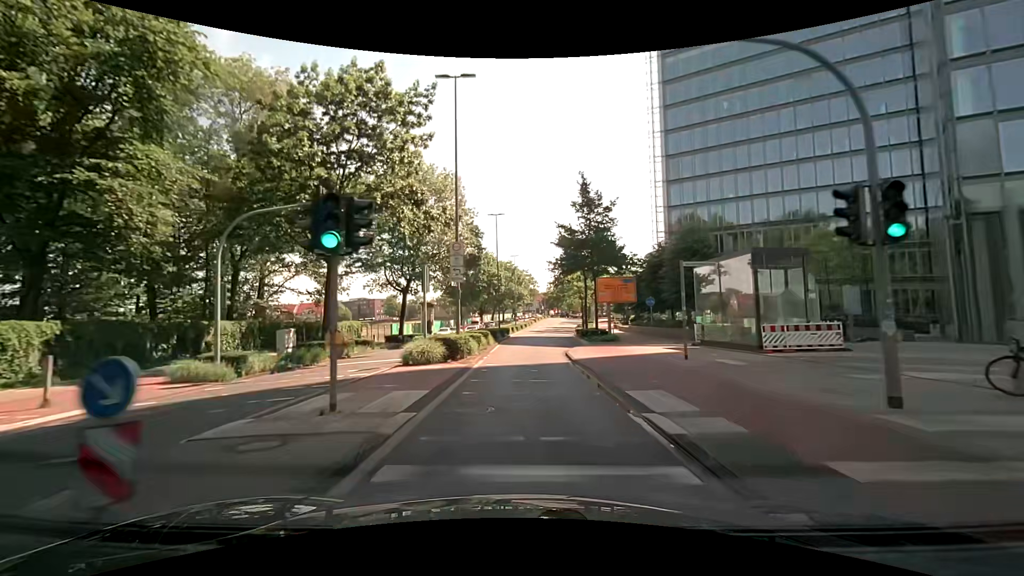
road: primary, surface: asphalt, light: Day
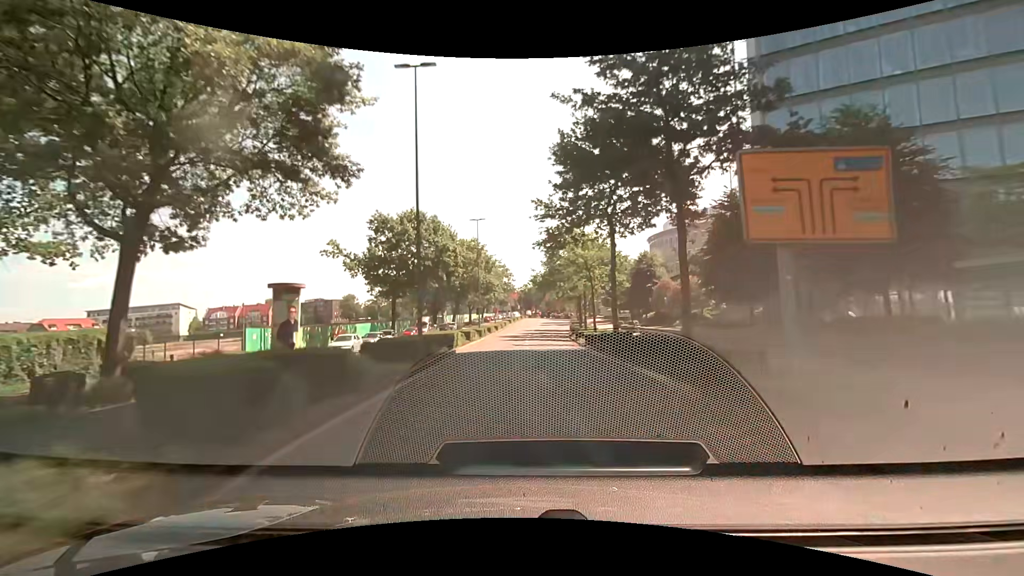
(+0.4, +29.3) m; +1°
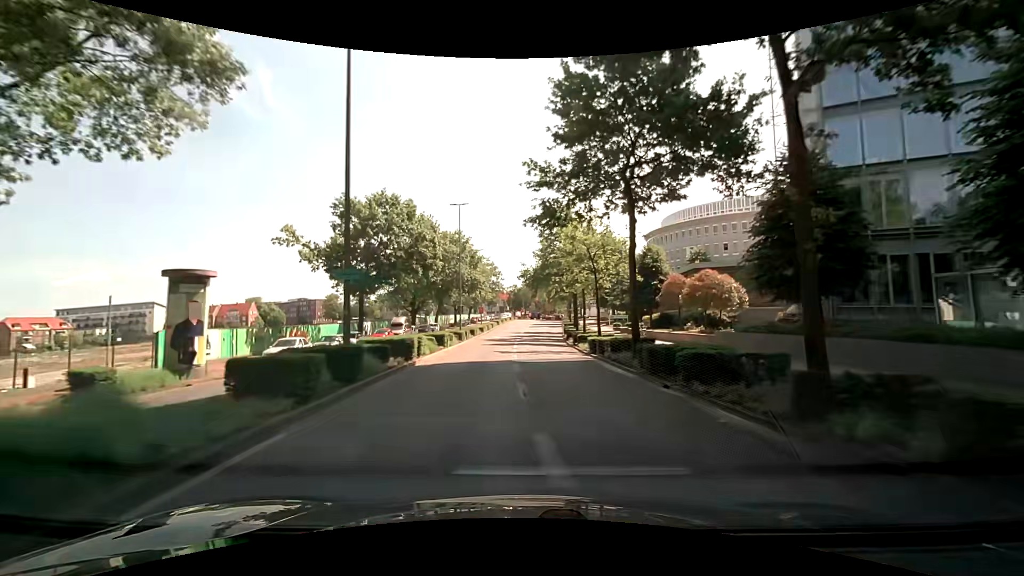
(+0.2, +7.2) m; +1°
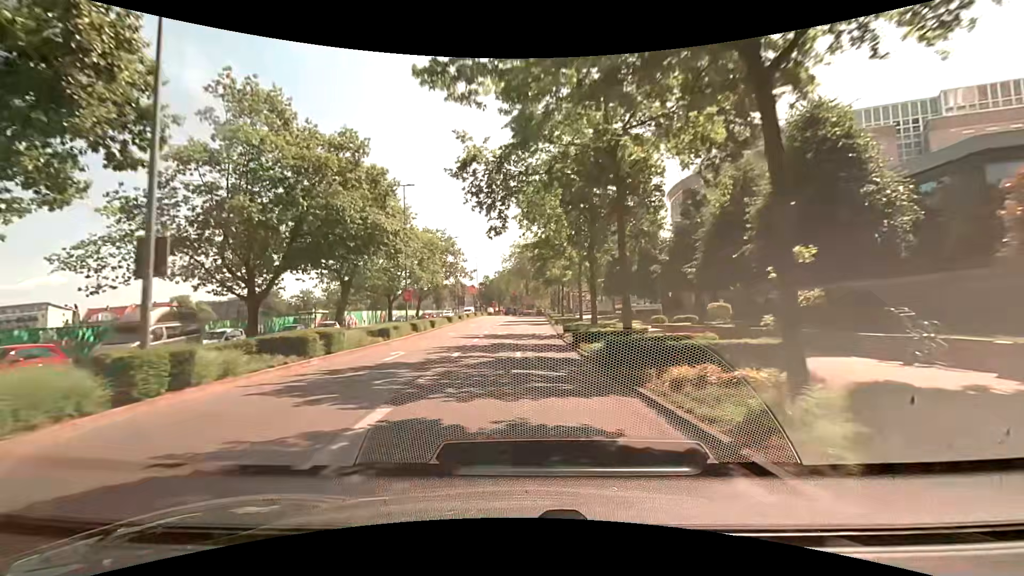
(+0.9, +34.7) m; +4°
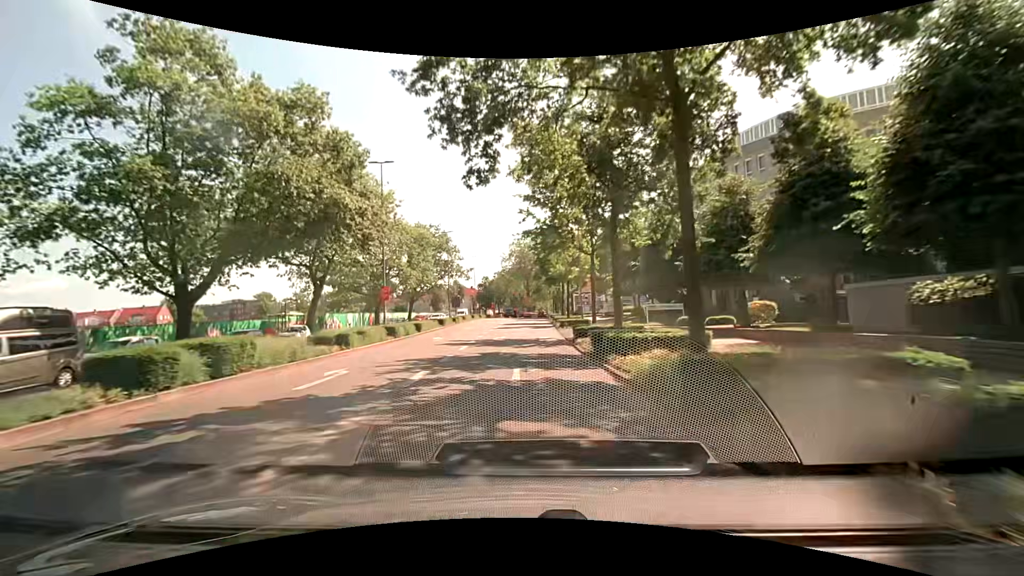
(0.0, +6.7) m; 0°
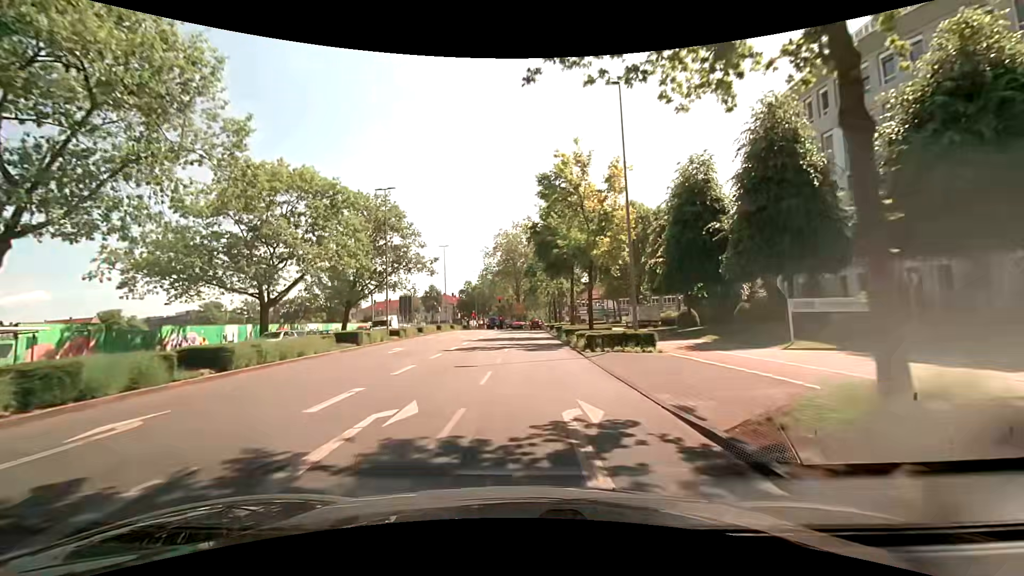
(+0.1, +25.9) m; +1°
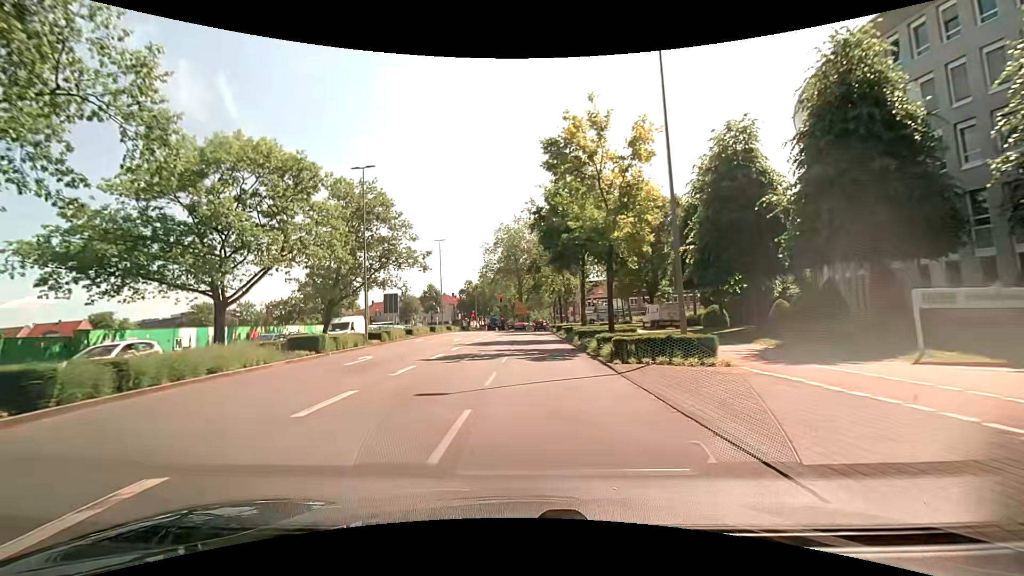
(0.0, +6.1) m; -2°
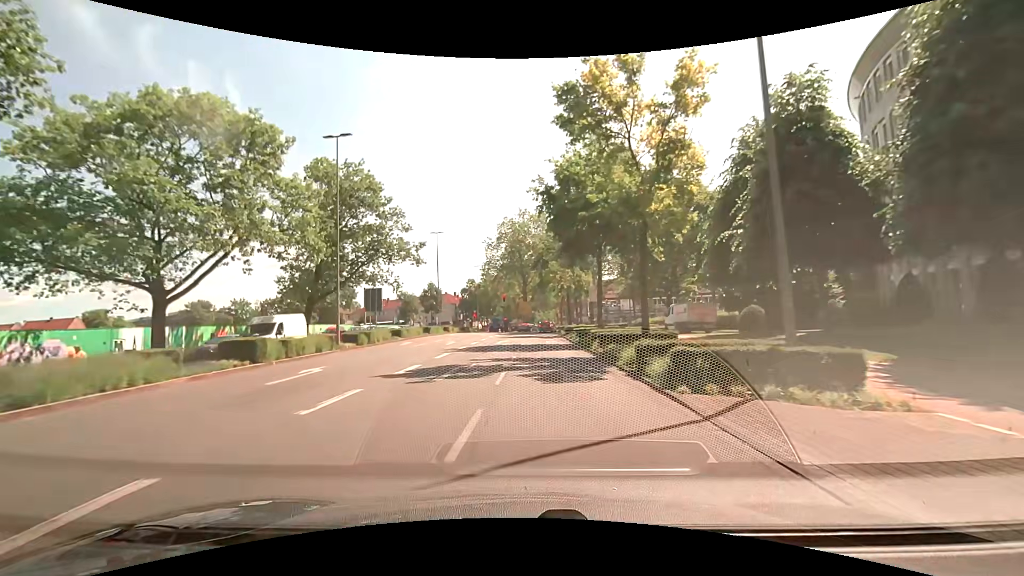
(+0.1, +6.0) m; +1°
